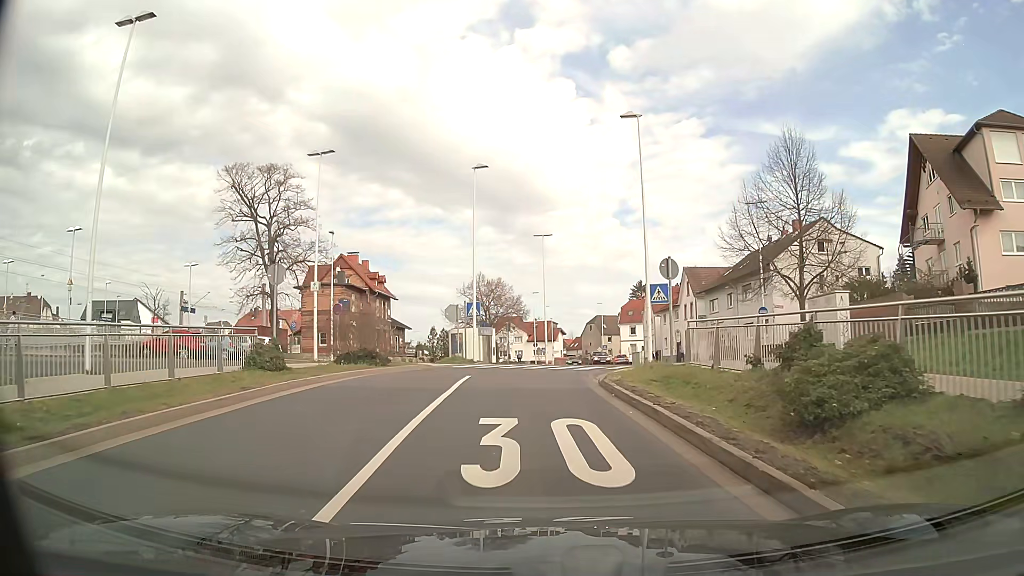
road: tertiary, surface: asphalt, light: Day
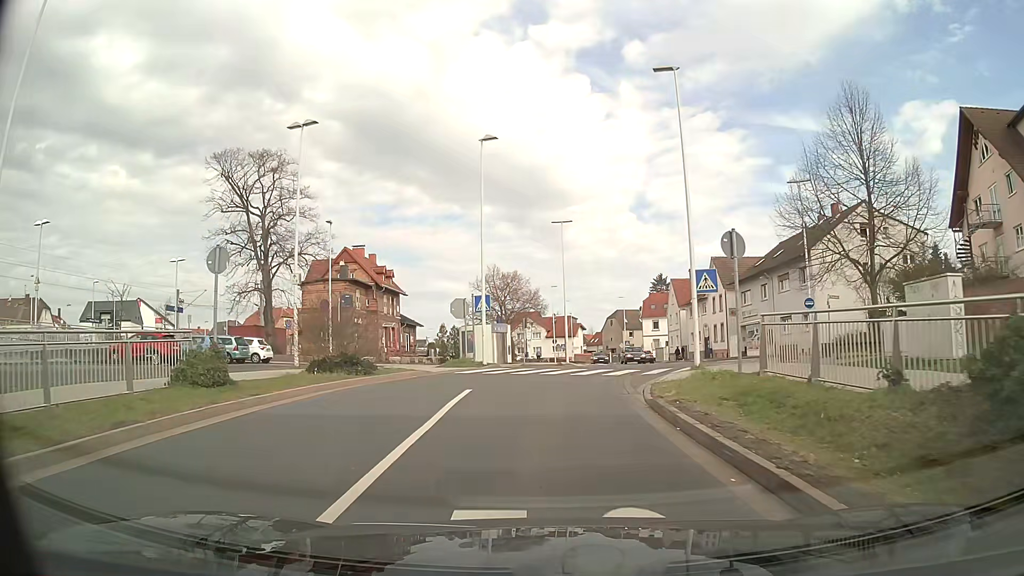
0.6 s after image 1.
(-0.1, +4.7) m; -2°
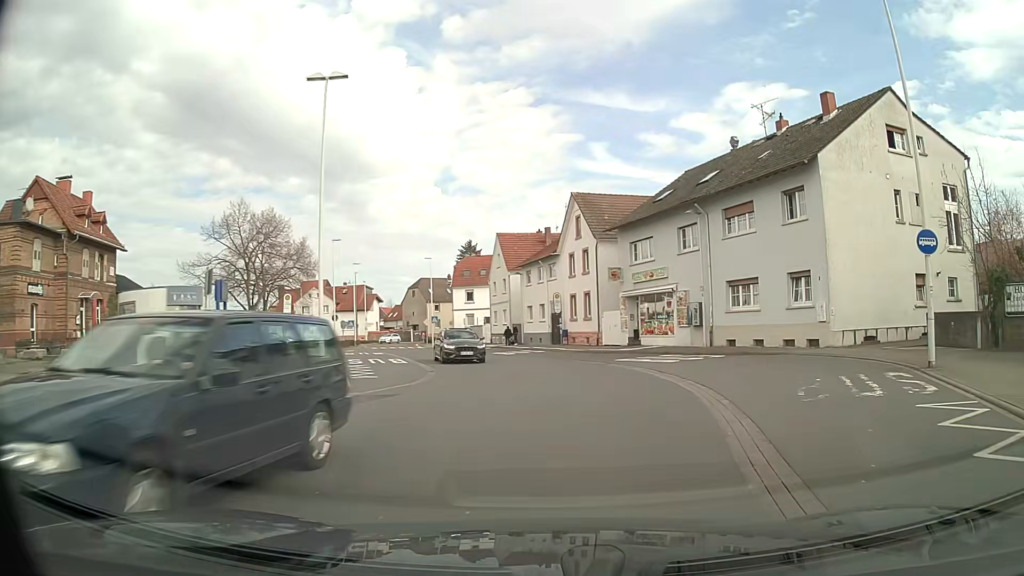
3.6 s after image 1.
(+1.6, +24.1) m; +16°
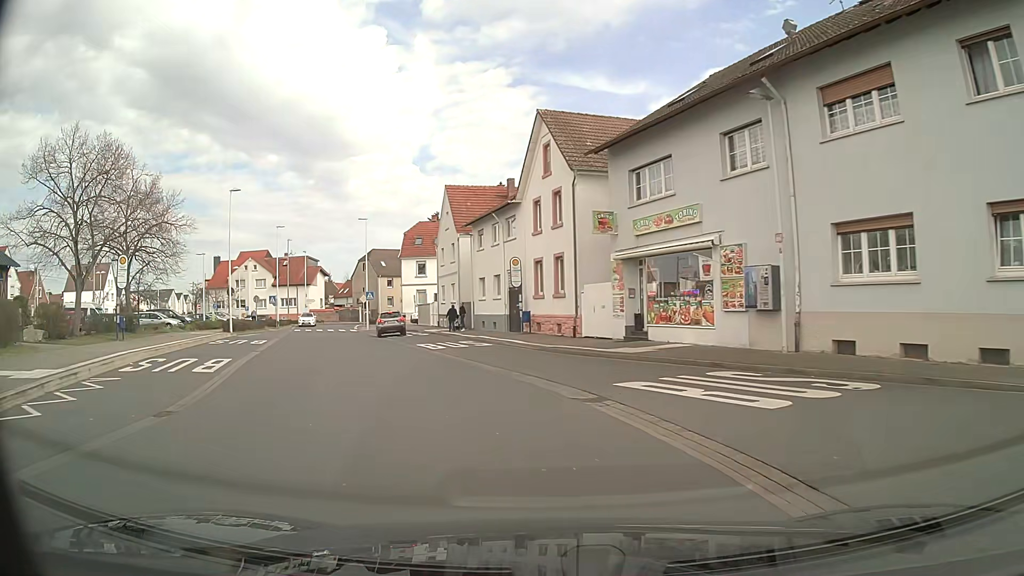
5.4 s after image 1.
(+1.2, +15.0) m; +3°
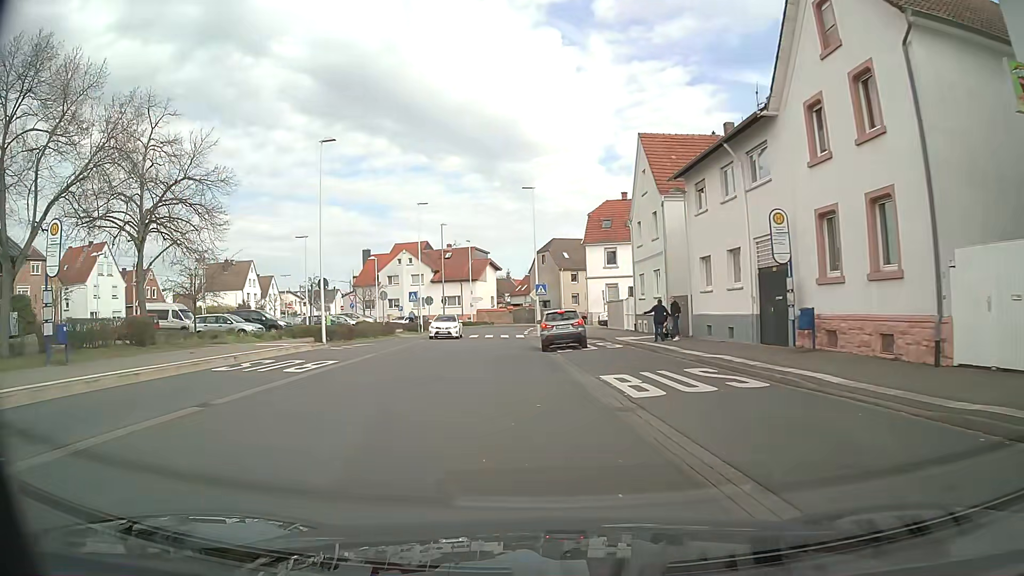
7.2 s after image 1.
(-2.0, +15.0) m; -16°
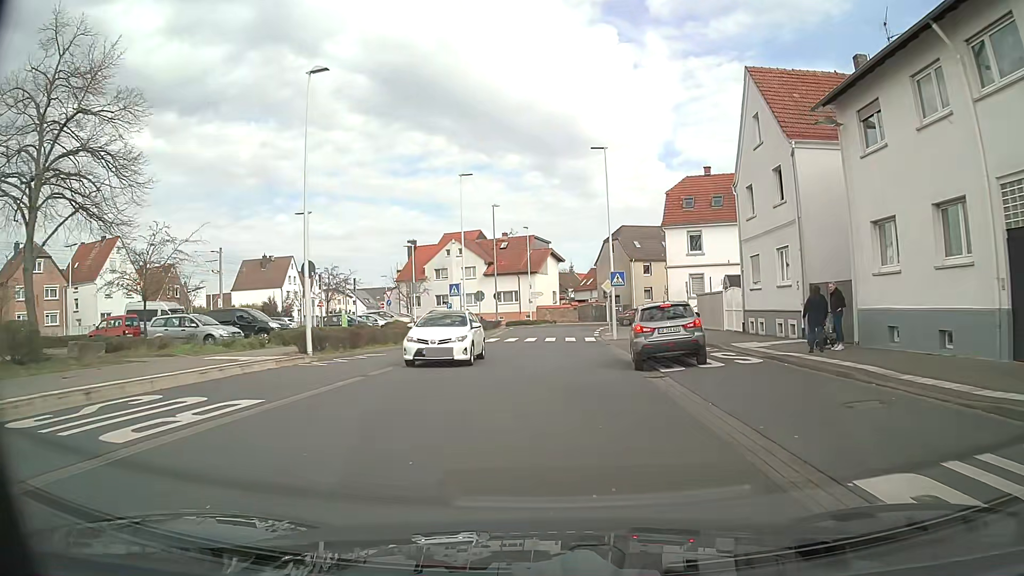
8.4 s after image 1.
(-0.6, +9.9) m; -6°
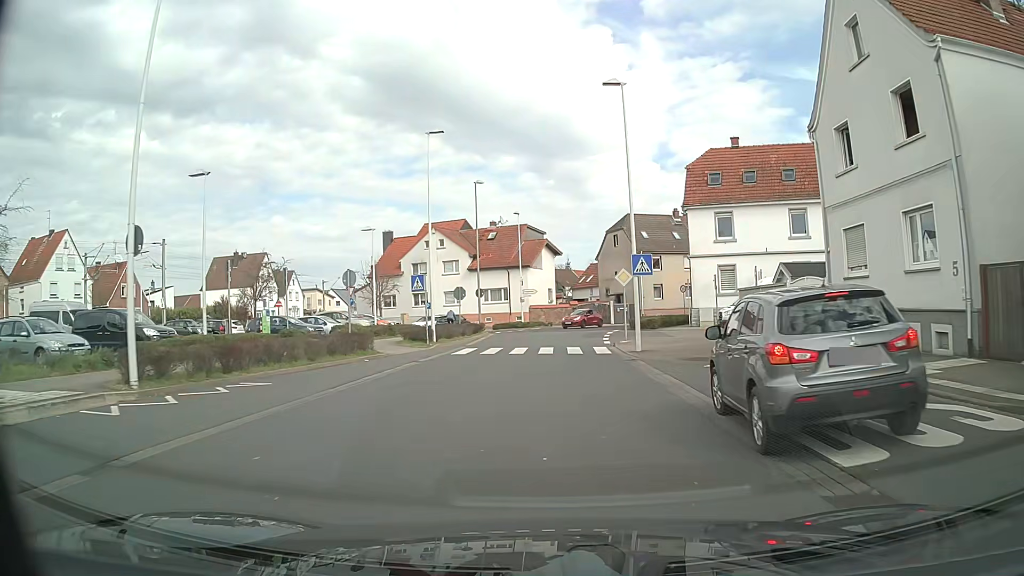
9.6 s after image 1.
(0.0, +9.9) m; +1°
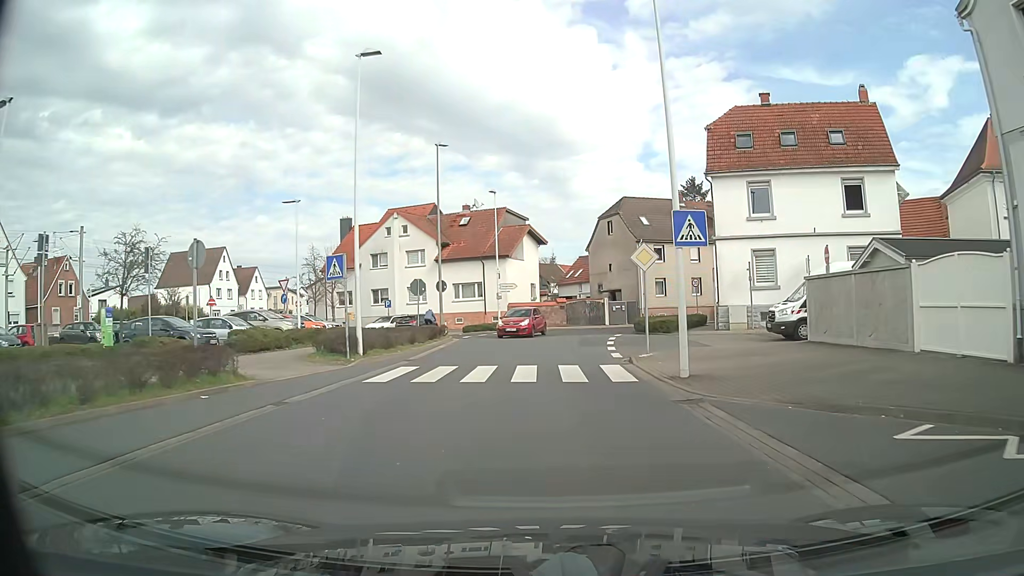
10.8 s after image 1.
(0.0, +9.8) m; +1°
(0, +10) (+1, +20) (+1, +30) (+4, +40) (+10, +47) (+19, +52) (+27, +57) (+36, +62) (+44, +68) (+51, +75) m
